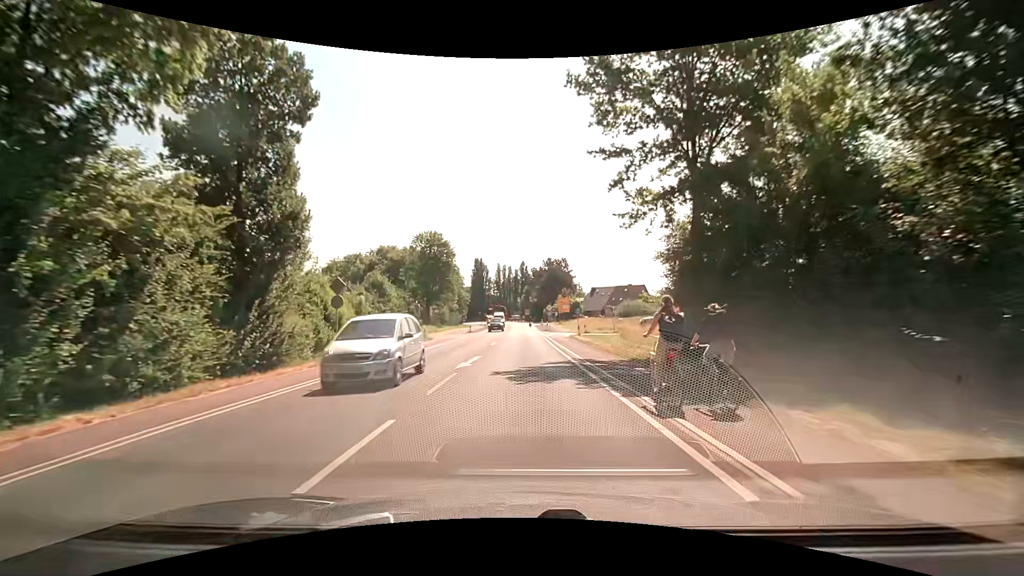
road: secondary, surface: asphalt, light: Day
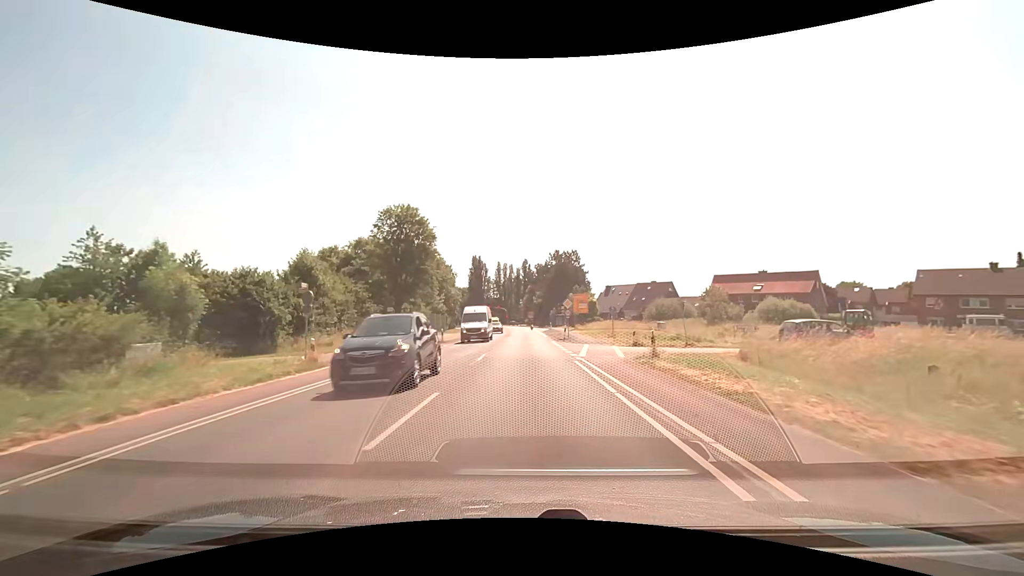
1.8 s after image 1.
(-0.5, +22.8) m; -1°
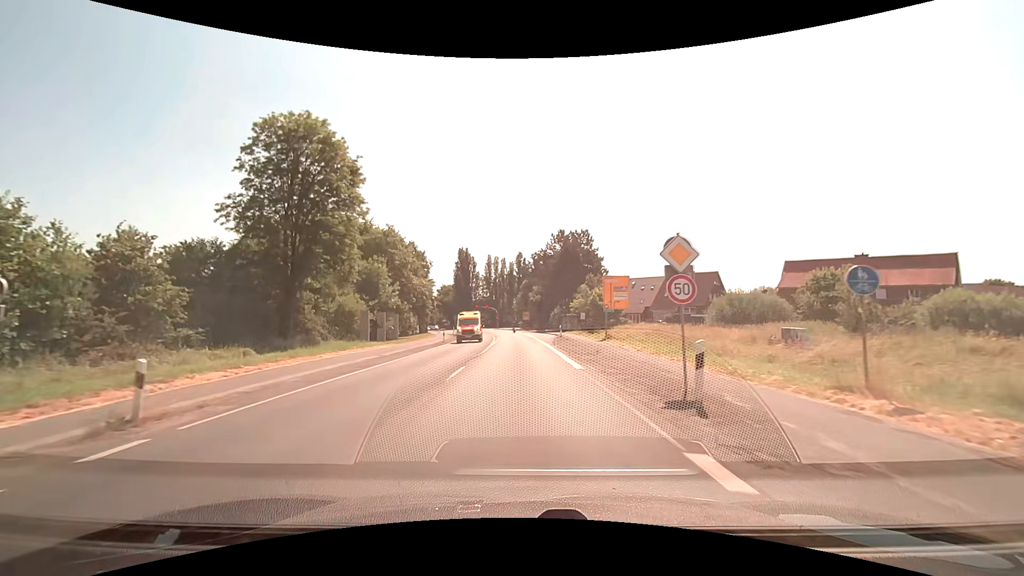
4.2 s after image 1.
(+0.2, +29.9) m; +1°
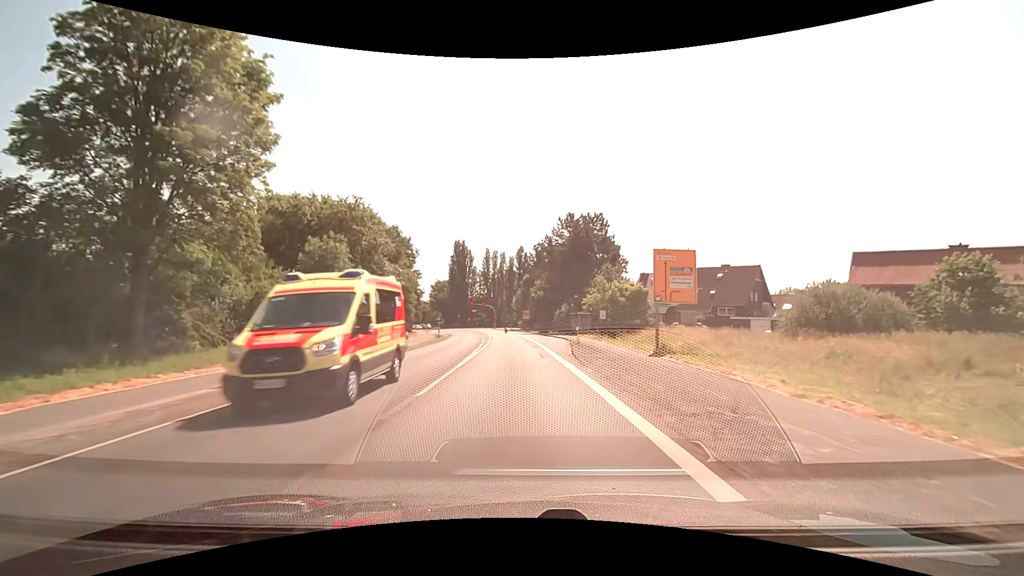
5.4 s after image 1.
(0.0, +14.6) m; 0°
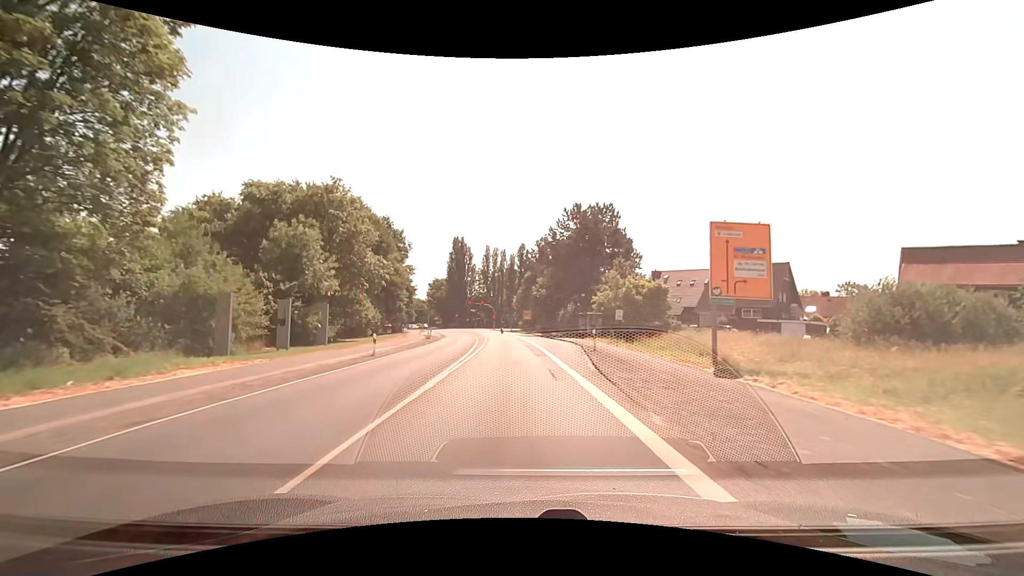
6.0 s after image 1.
(0.0, +7.0) m; 0°
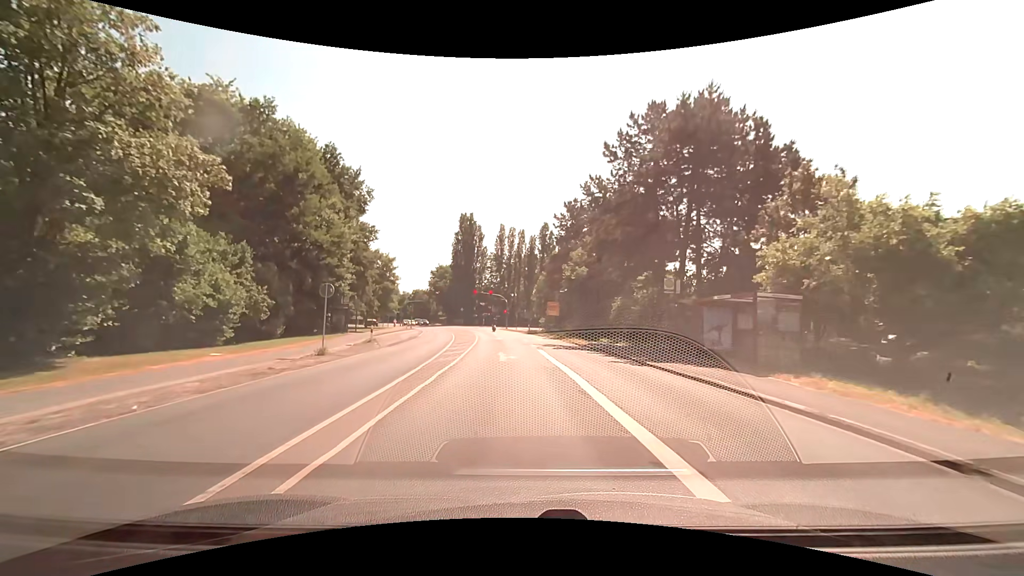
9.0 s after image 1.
(-0.7, +31.9) m; -2°
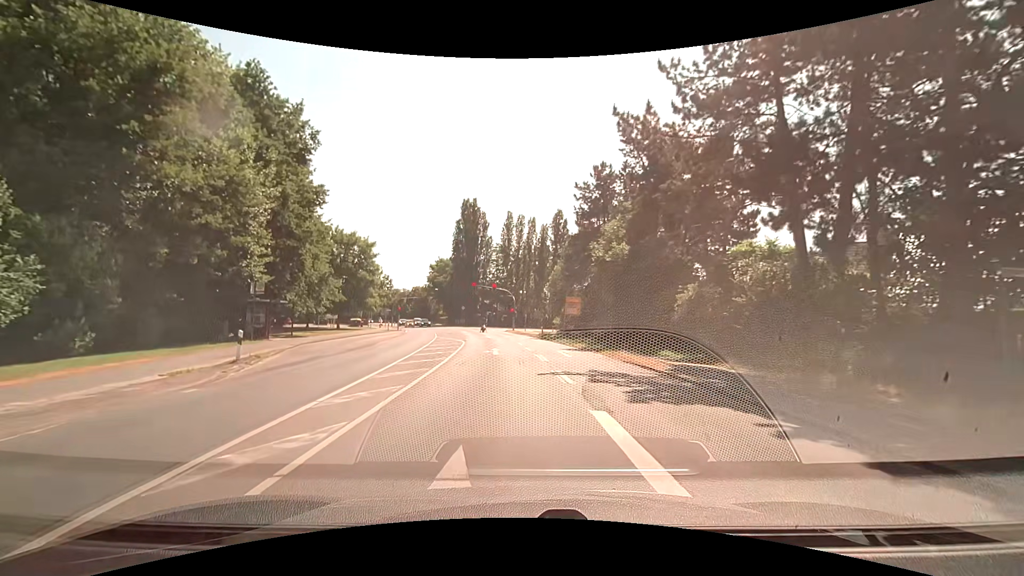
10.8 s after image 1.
(-0.1, +16.5) m; -1°
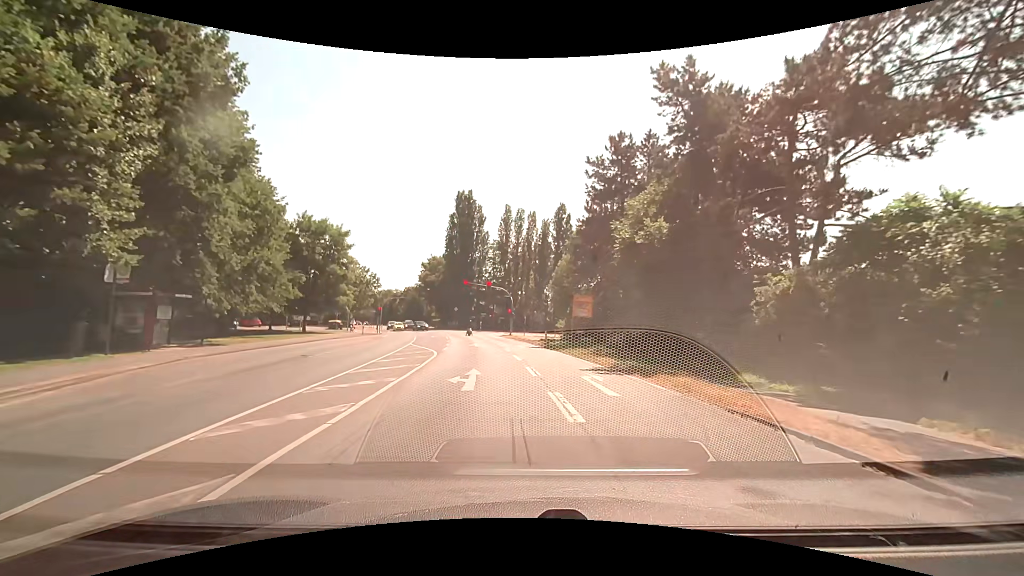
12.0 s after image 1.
(0.0, +9.8) m; -1°
(0, +10) (+1, +20) (+1, +30) (0, +40) (-1, +50) (-3, +60) (-4, +70) (-1, +79) (+6, +85) (+14, +92) m
